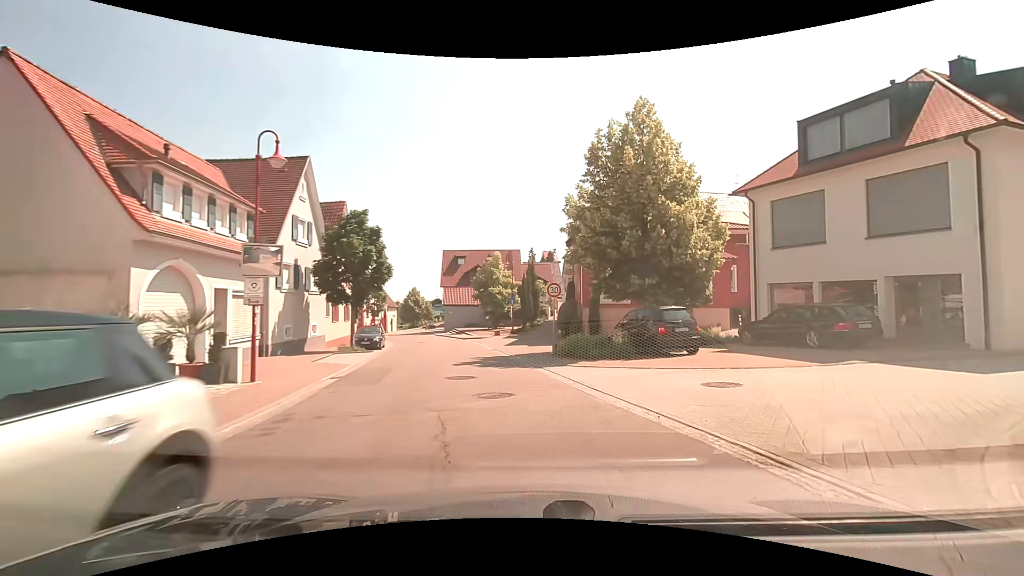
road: tertiary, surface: asphalt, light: Day
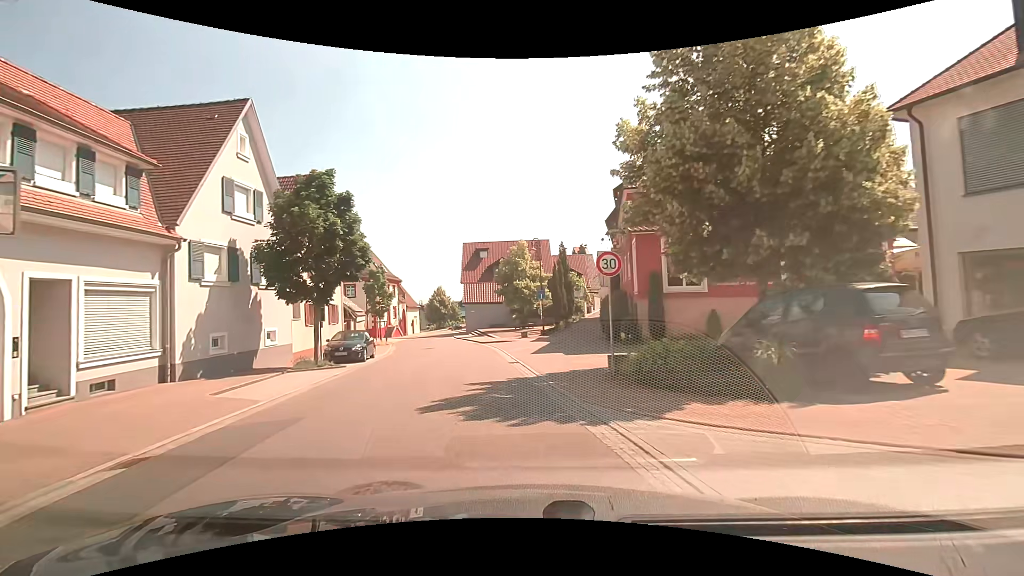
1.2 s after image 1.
(-0.1, +8.4) m; -3°
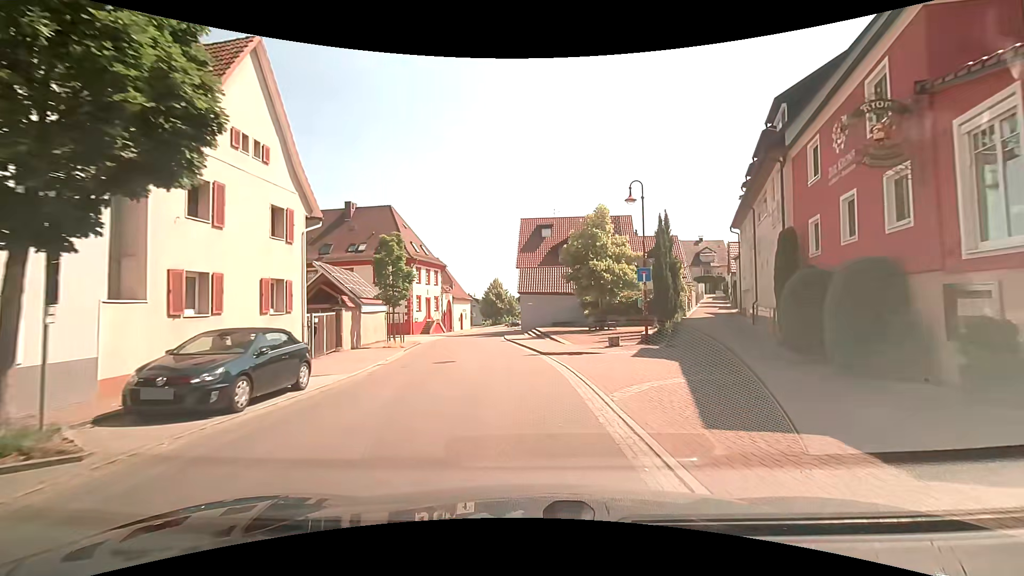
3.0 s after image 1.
(-1.4, +14.2) m; -9°
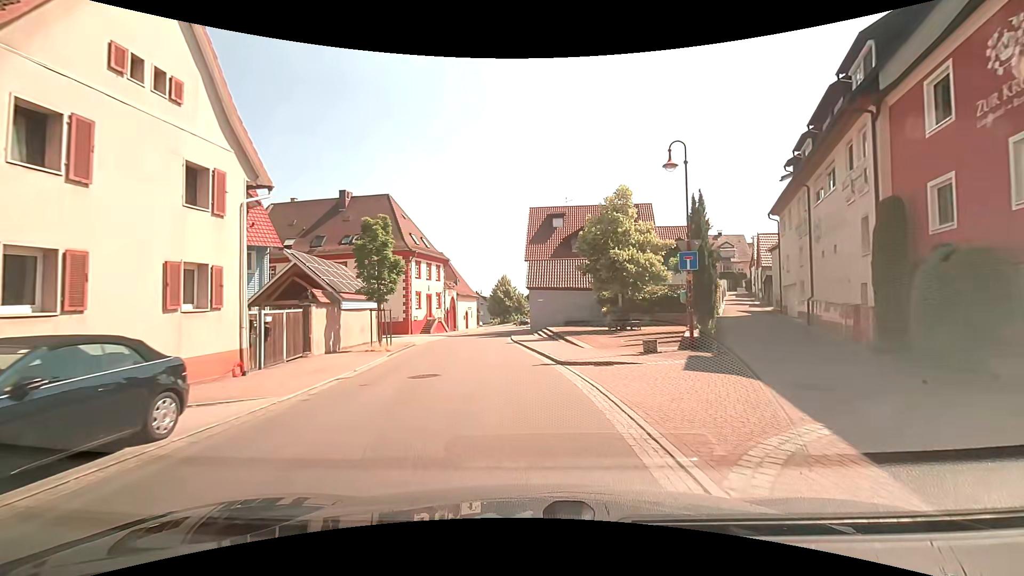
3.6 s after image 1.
(+0.1, +4.6) m; -1°
